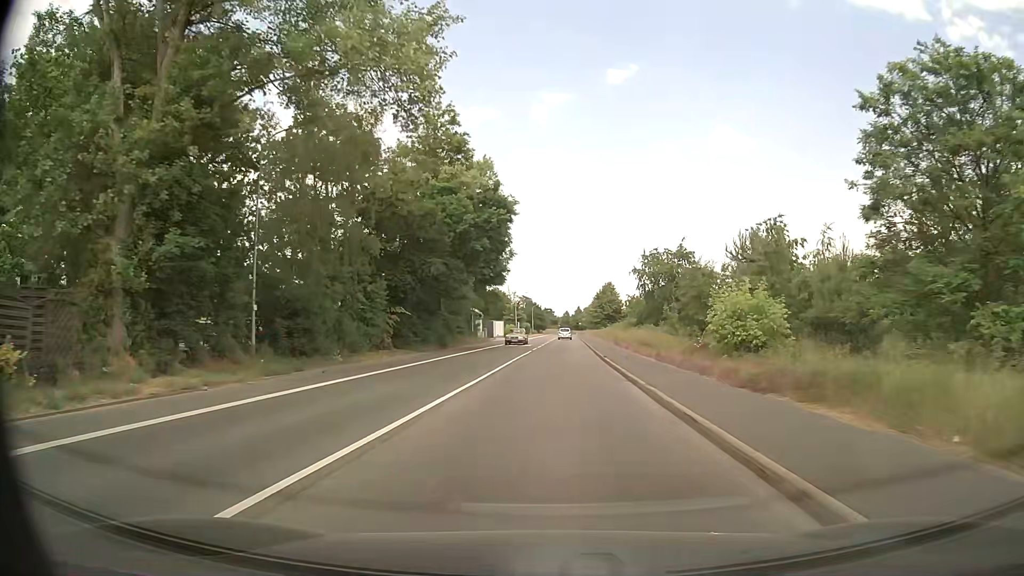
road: secondary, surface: asphalt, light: Day
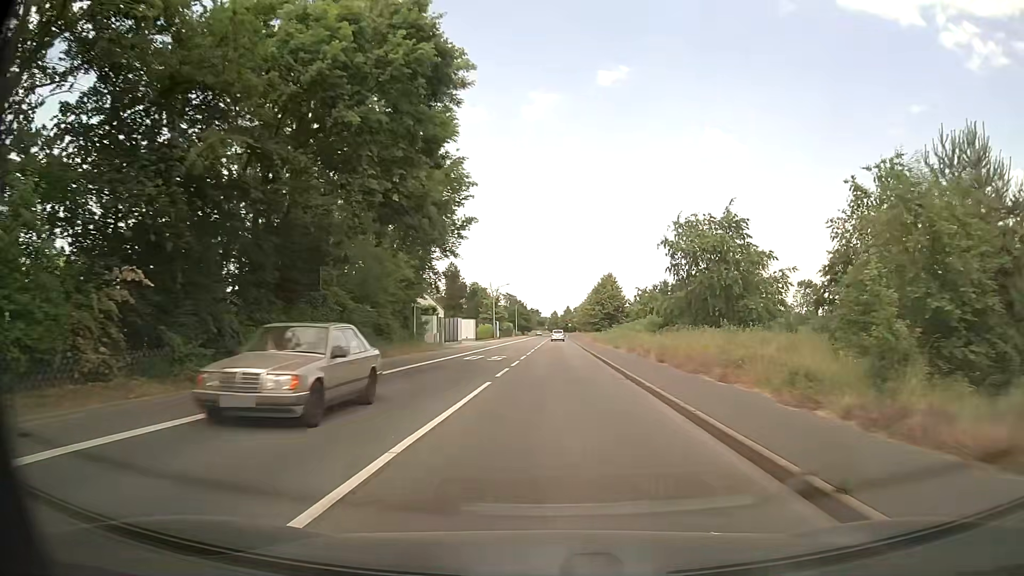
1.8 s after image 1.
(+0.2, +23.7) m; +1°
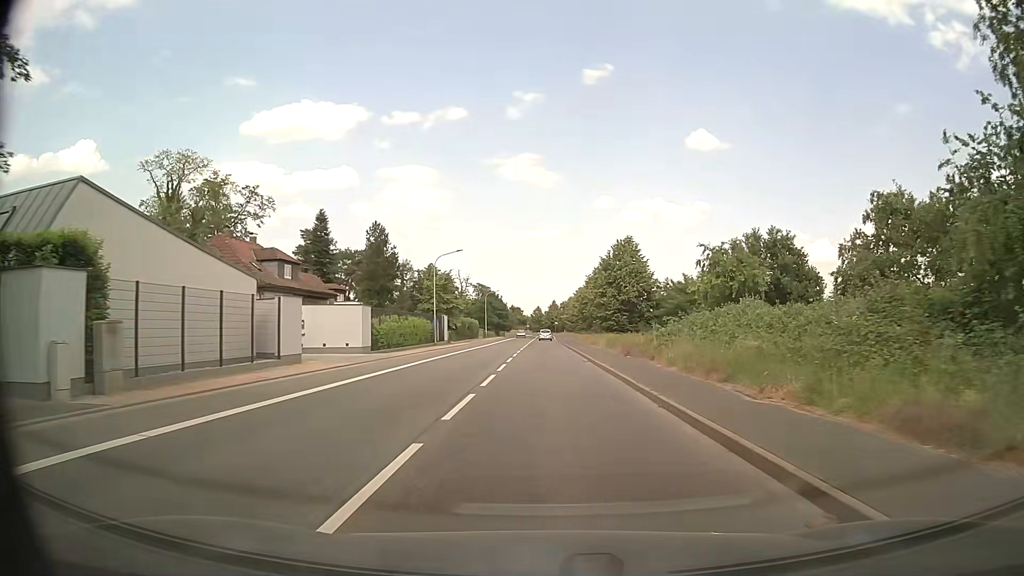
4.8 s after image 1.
(+0.5, +39.7) m; +1°
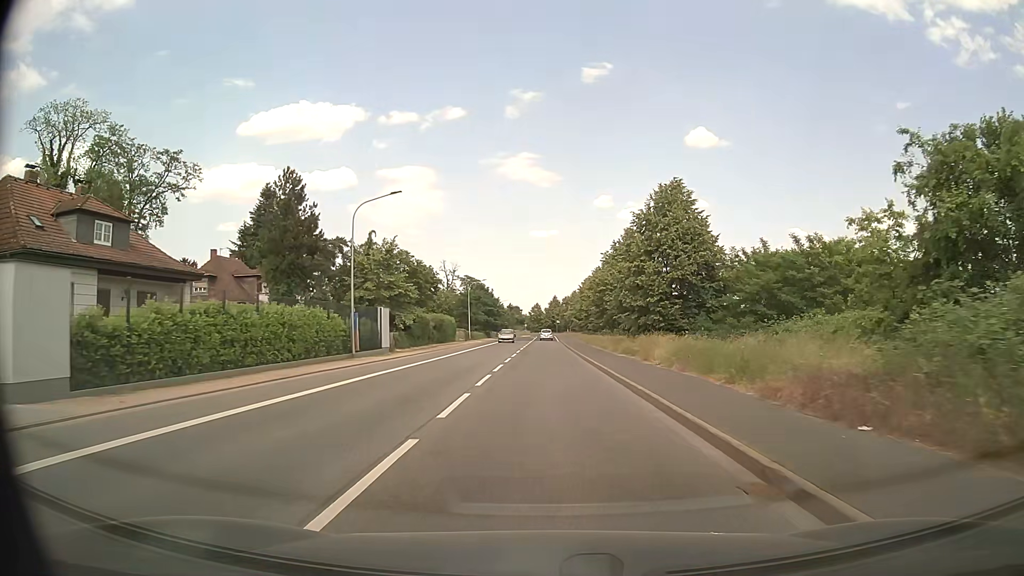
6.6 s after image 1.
(+0.1, +24.0) m; 0°
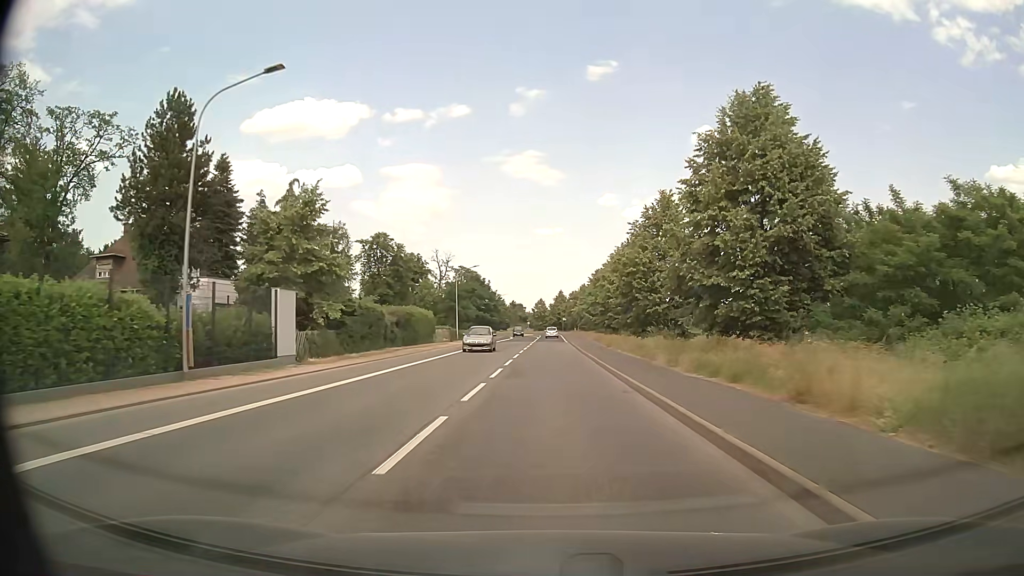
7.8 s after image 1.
(-0.1, +16.1) m; 0°
